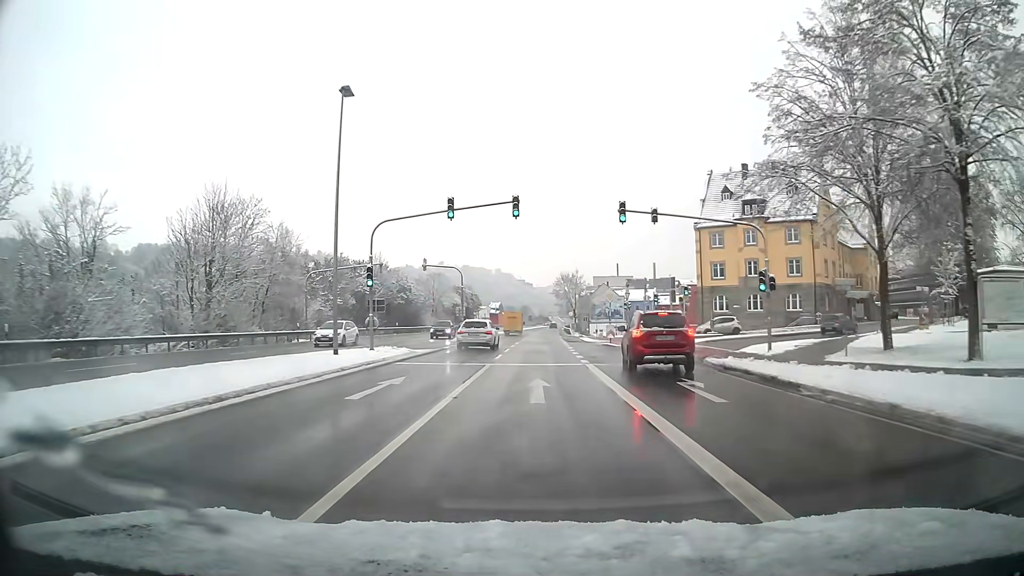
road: primary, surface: asphalt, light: Day
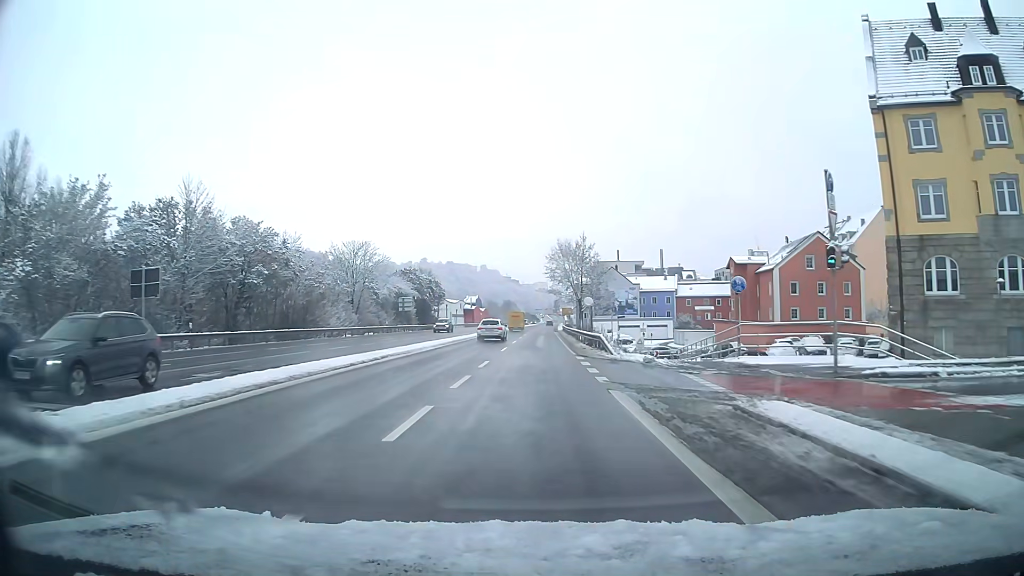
(+0.5, +47.6) m; +1°
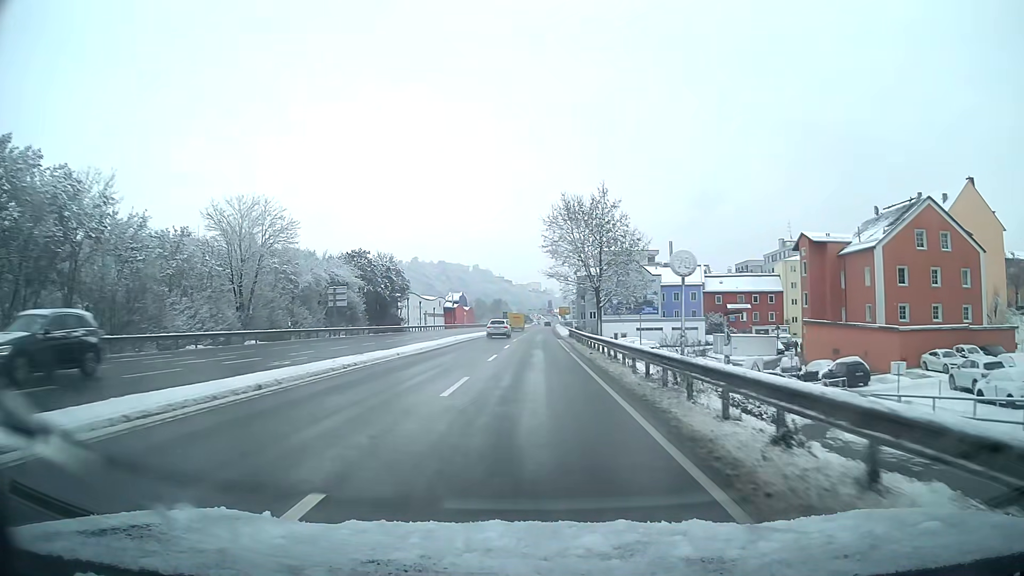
(+0.1, +29.5) m; 0°
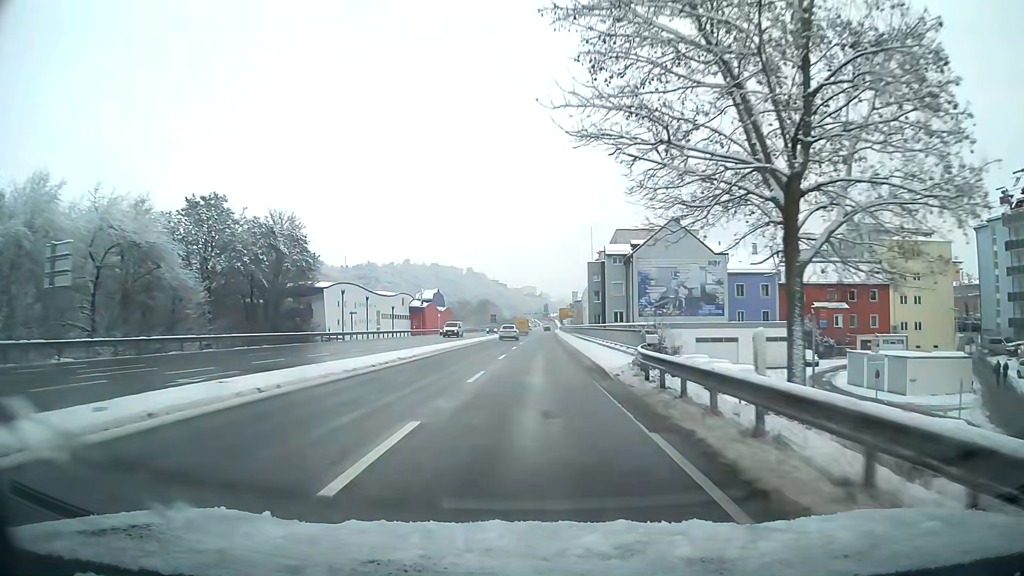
(+0.2, +40.0) m; +1°
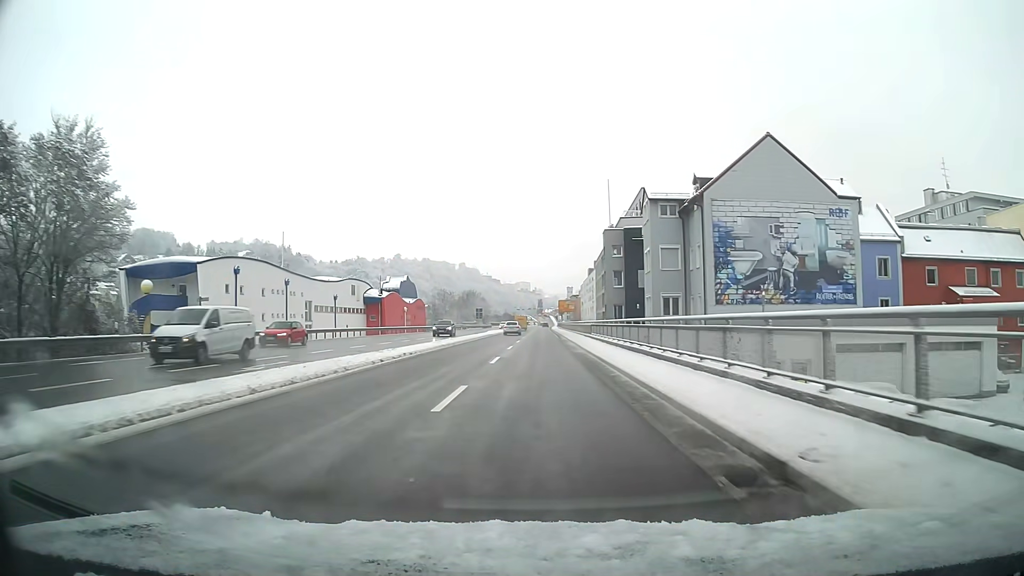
(+0.1, +30.2) m; +1°
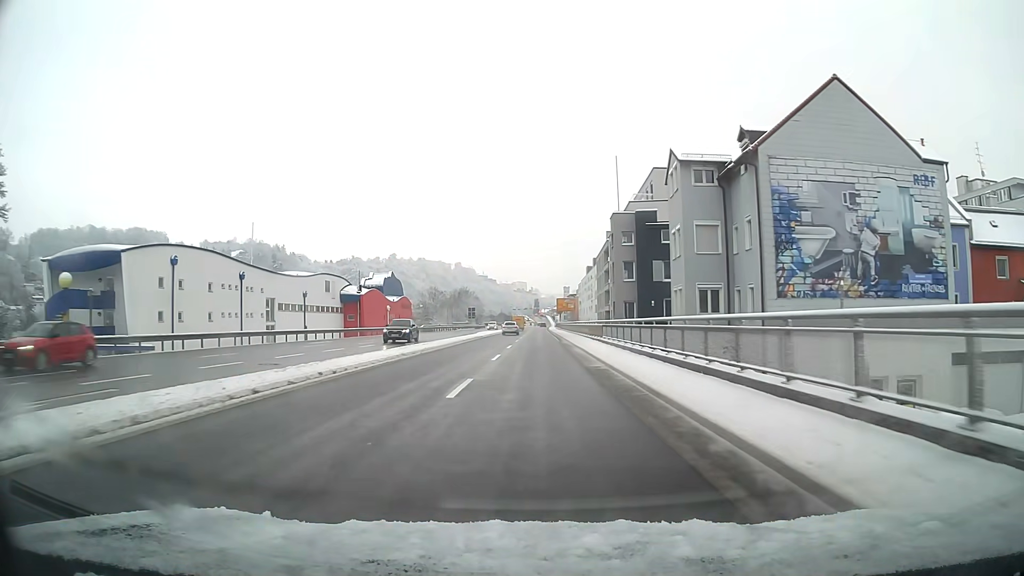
(0.0, +10.1) m; 0°
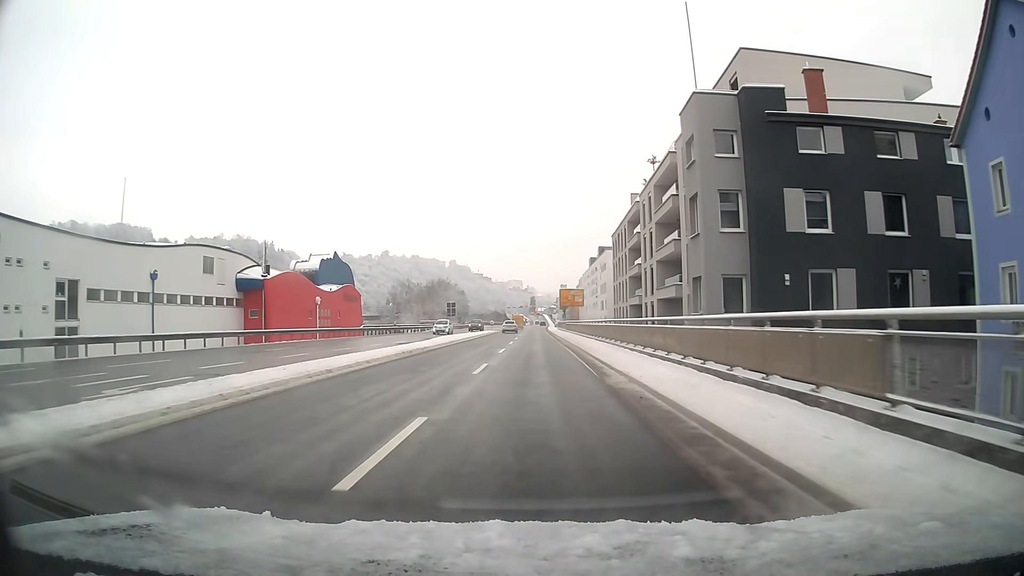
(+0.1, +30.8) m; 0°
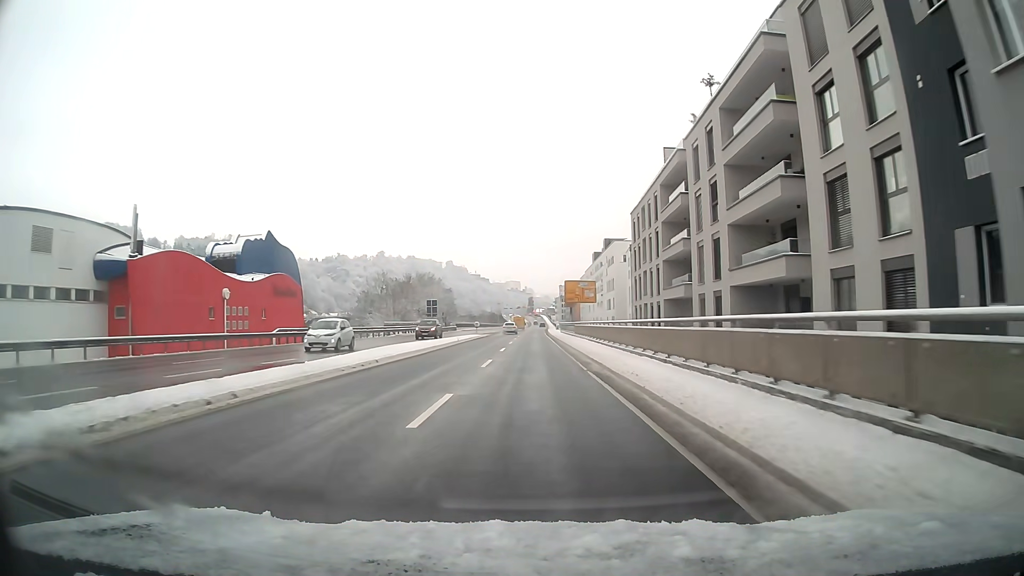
(0.0, +20.8) m; 0°
